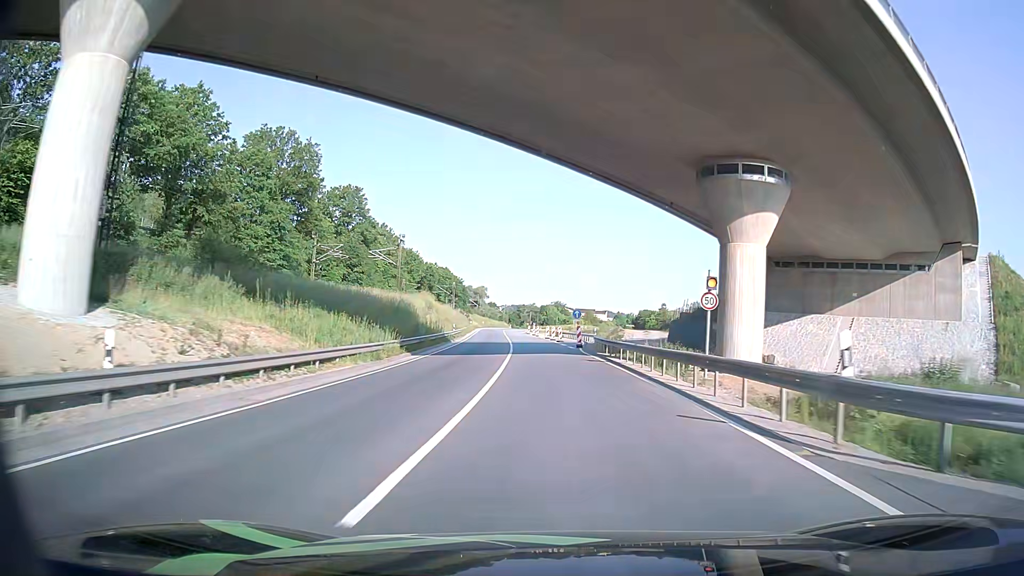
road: primary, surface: asphalt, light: Day
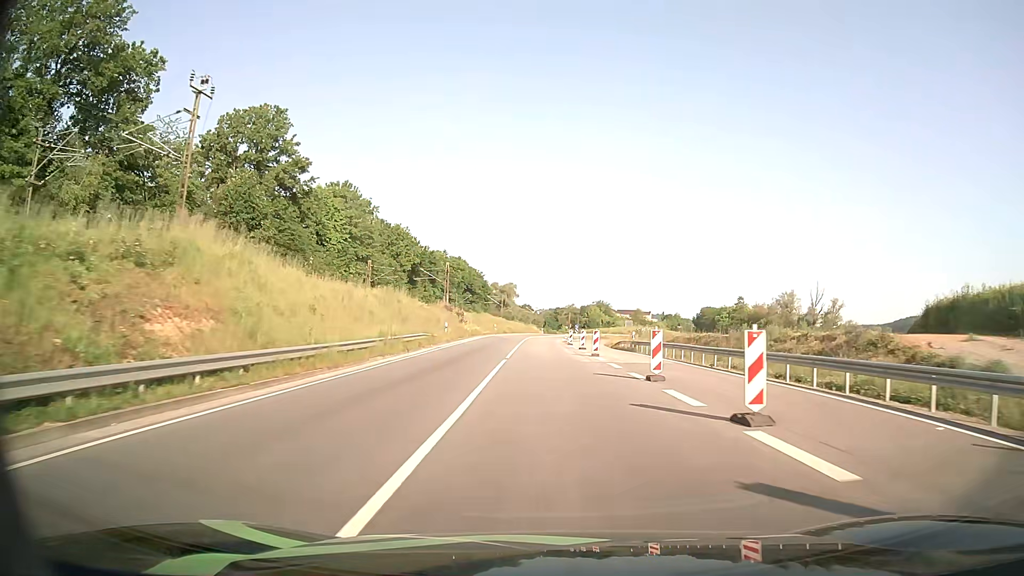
(-1.6, +55.4) m; -3°
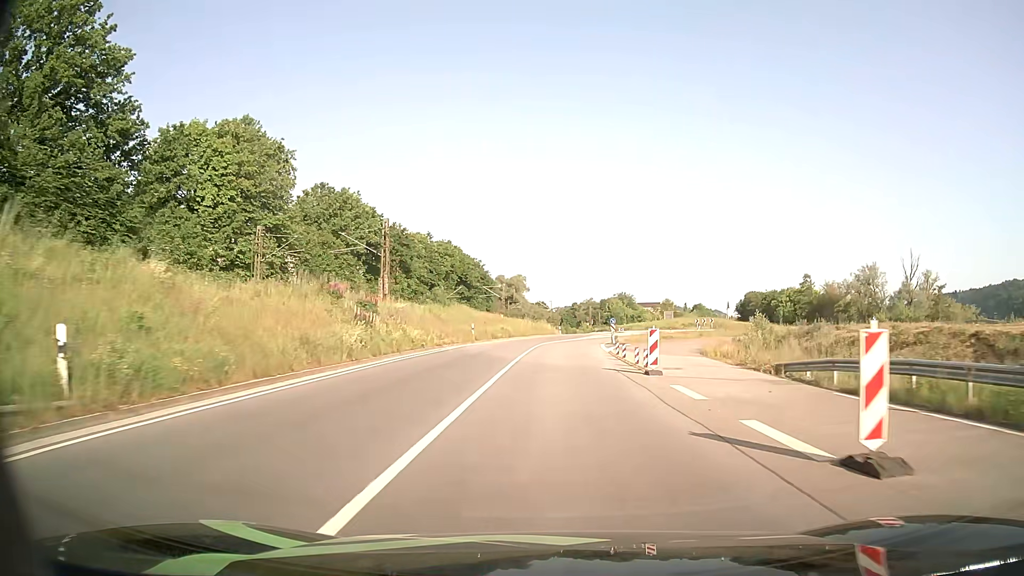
(-0.3, +40.7) m; -1°
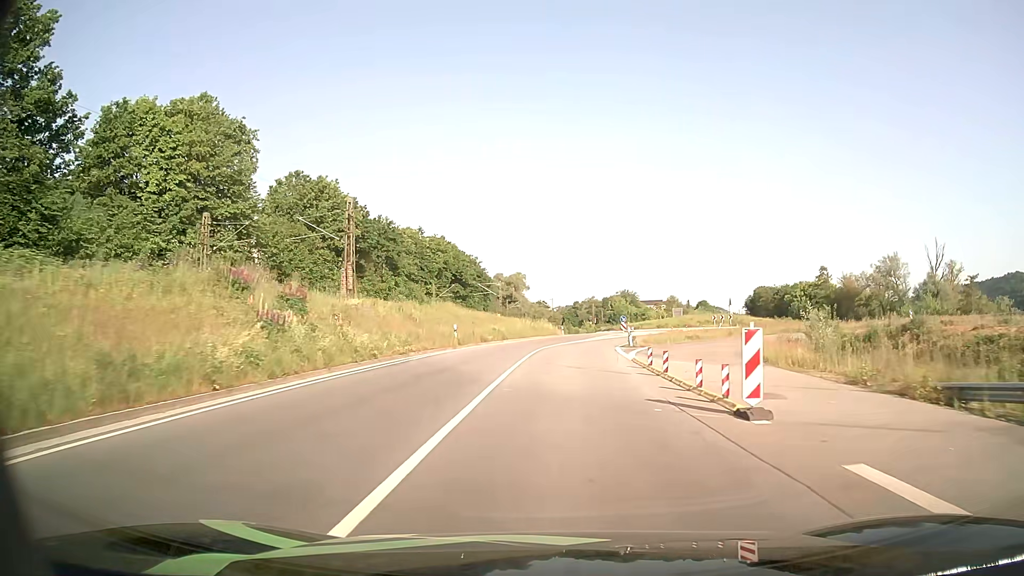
(0.0, +9.3) m; 0°
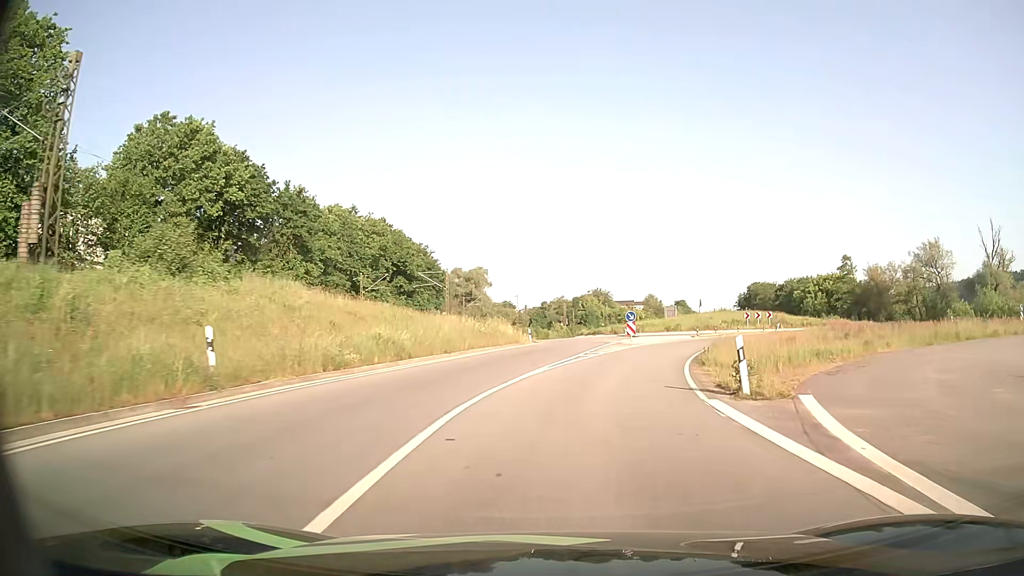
(+0.3, +26.0) m; +2°
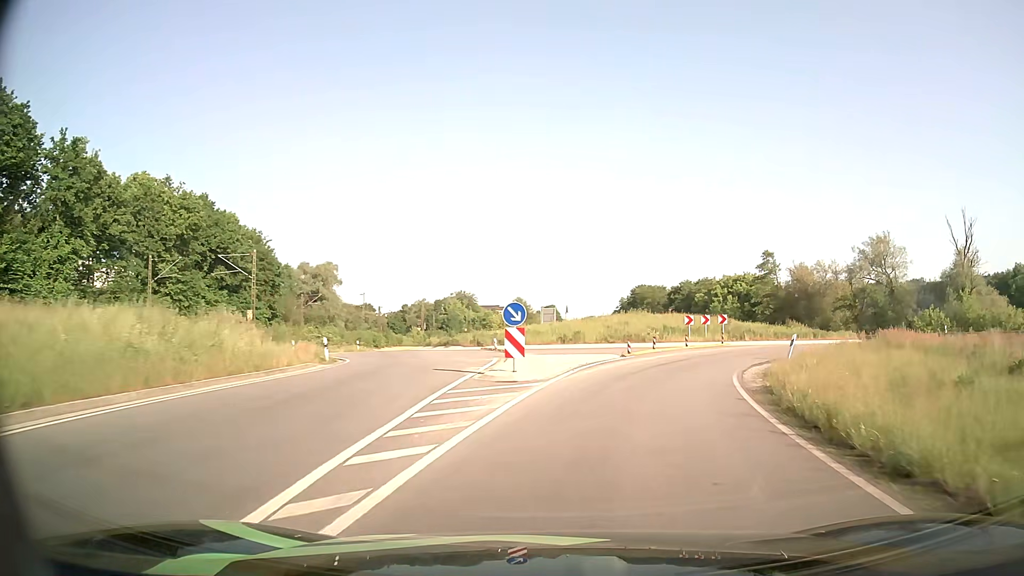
(+1.8, +22.0) m; +11°
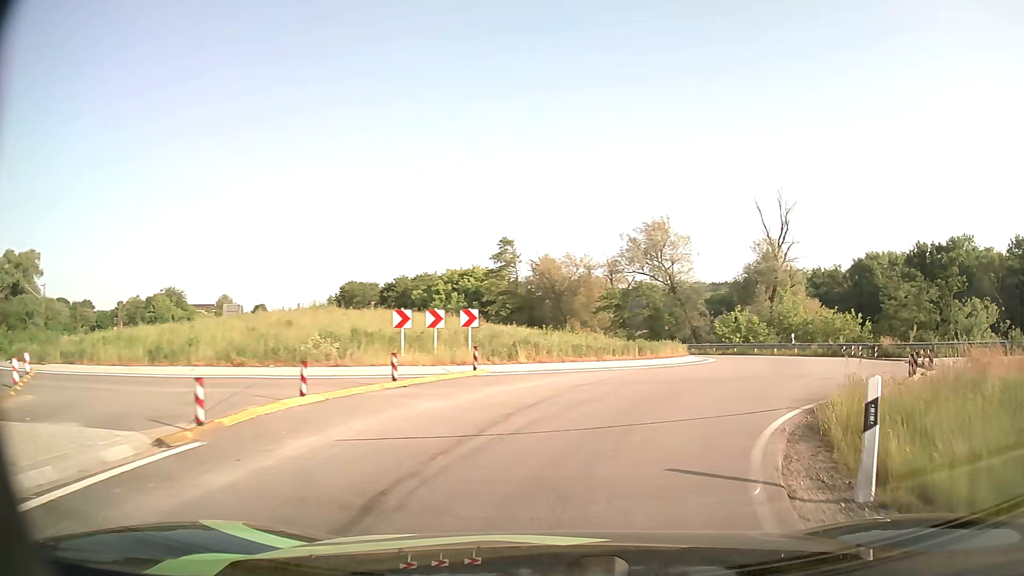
(+3.3, +18.7) m; +24°
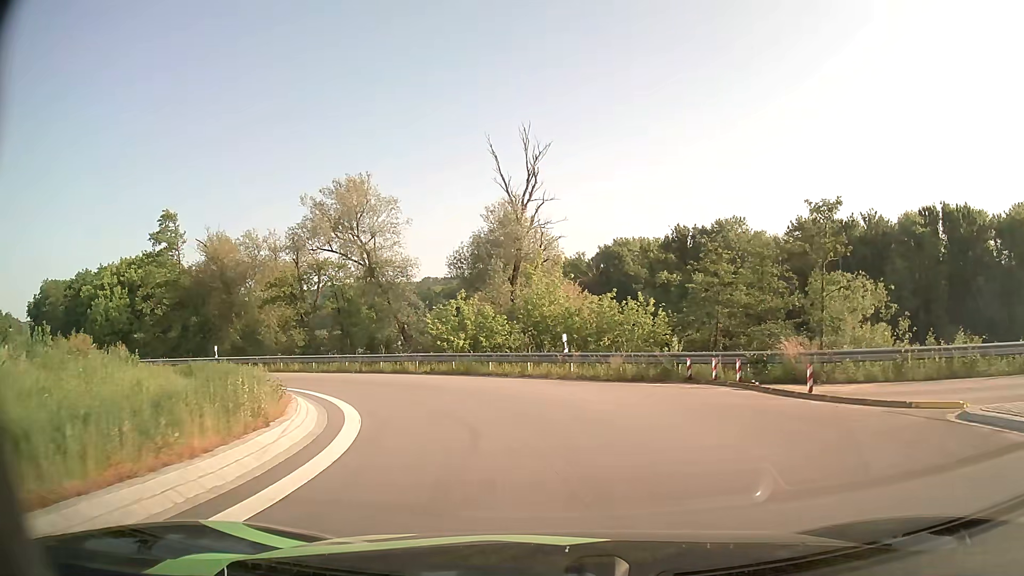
(+5.6, +19.0) m; +24°
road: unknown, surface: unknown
(-1, +10) (-5, +19) (-13, +25) (-22, +28) (-32, +31) (-41, +35) (-50, +40) (-57, +47) (-65, +53) (-72, +60) m
